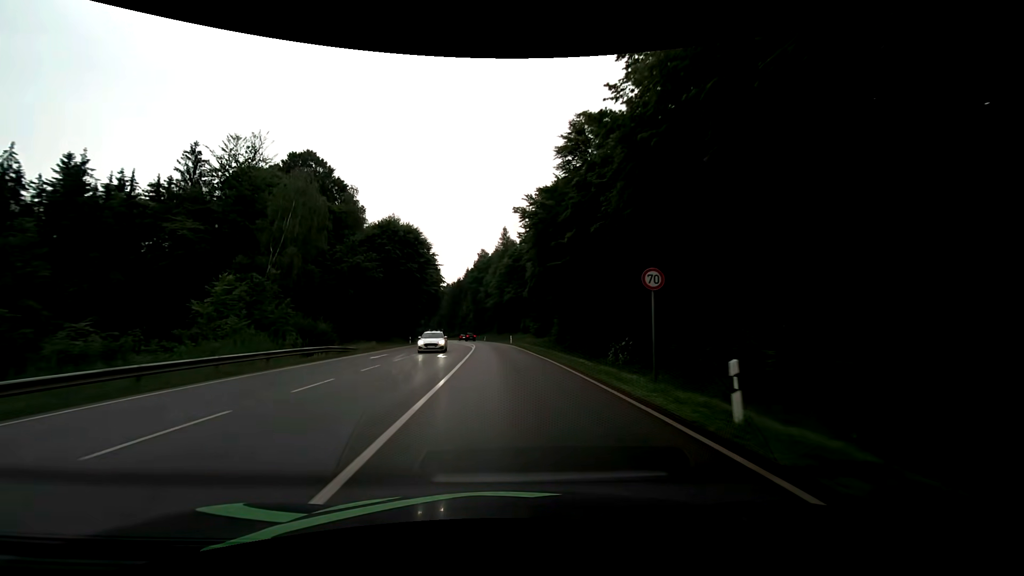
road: secondary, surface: asphalt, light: Day
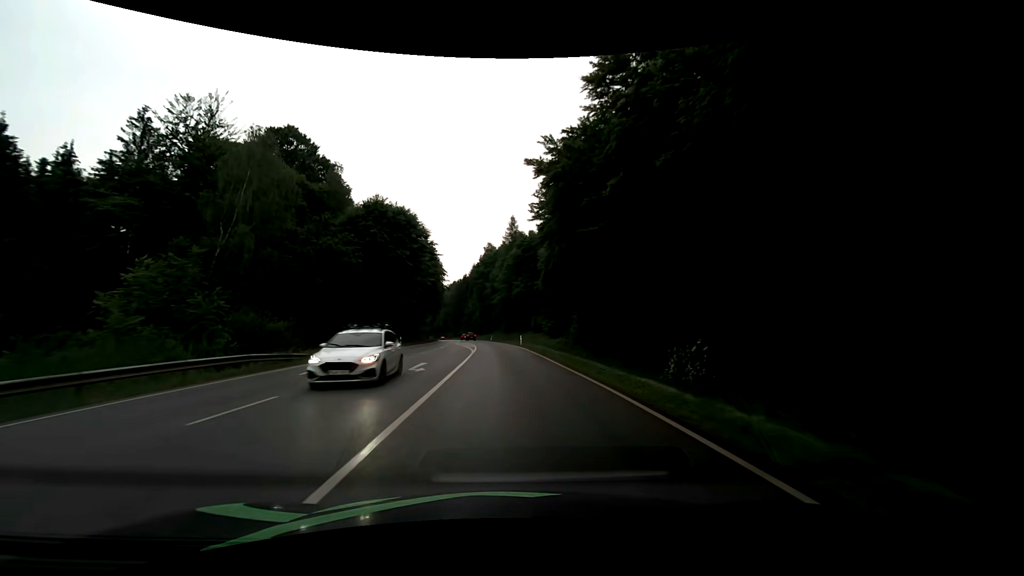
(-0.1, +10.2) m; -2°
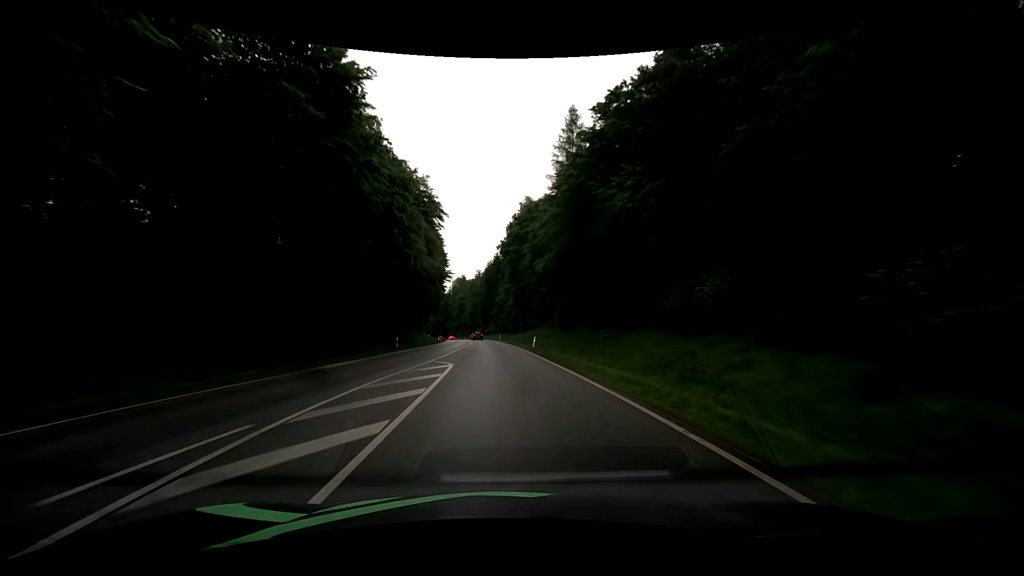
(-1.5, +51.5) m; -4°
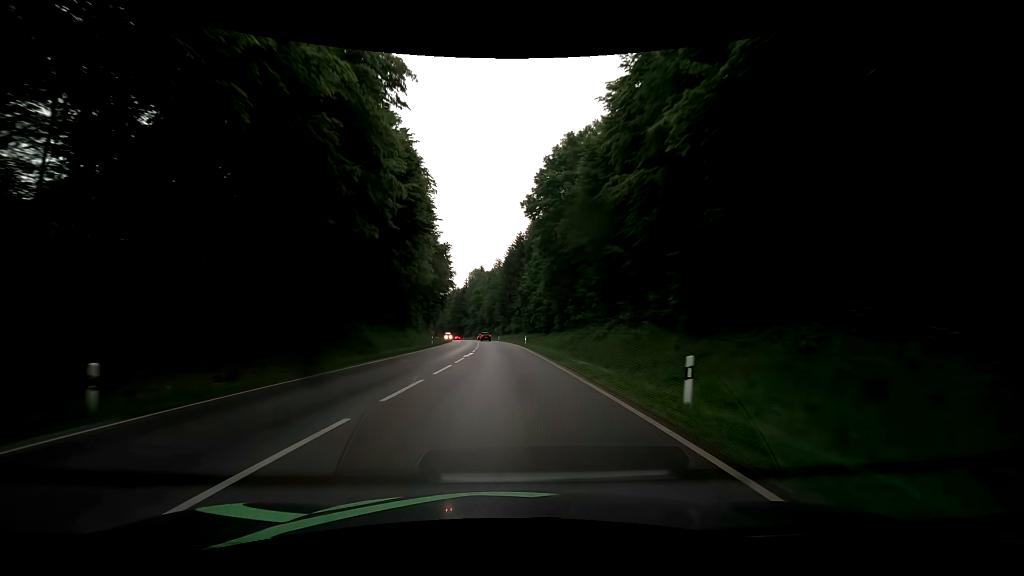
(-1.0, +31.2) m; -3°
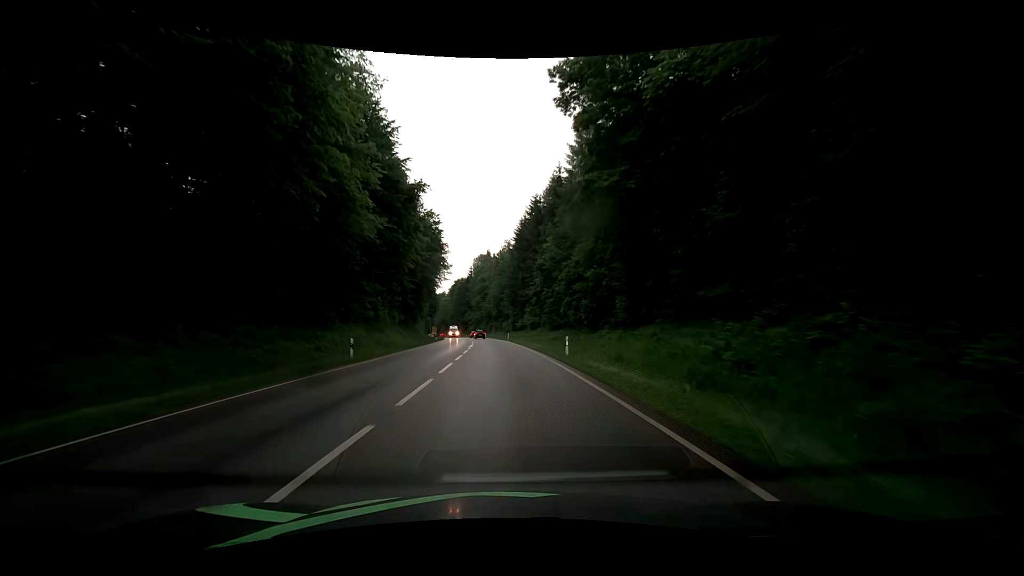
(-0.4, +30.9) m; -1°
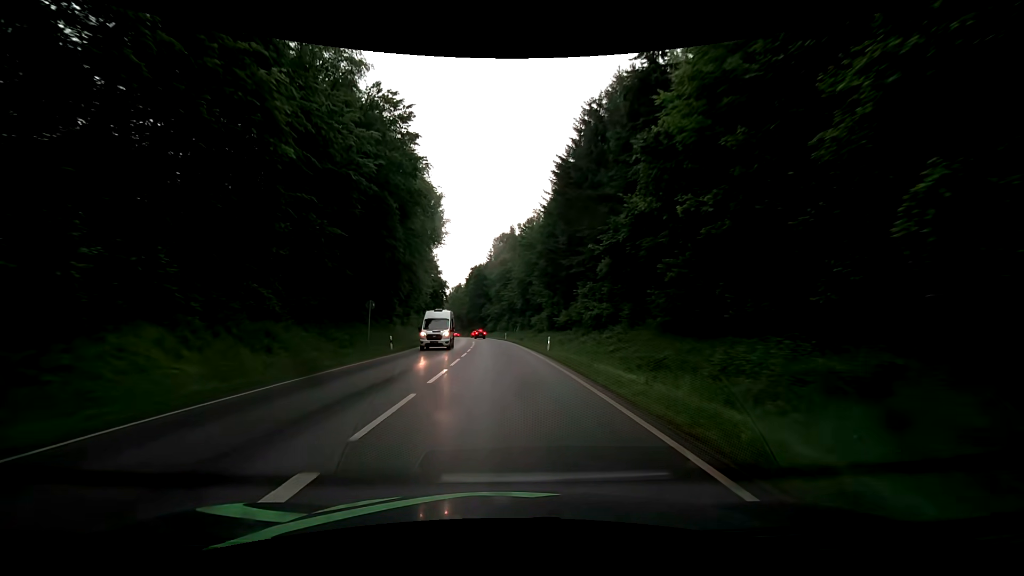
(-1.0, +38.6) m; -3°
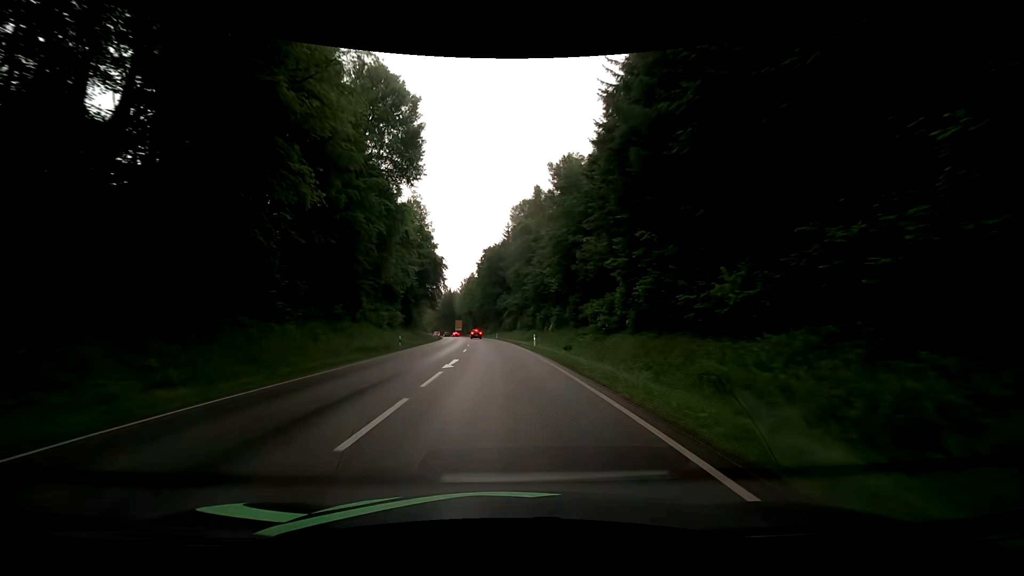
(-0.8, +37.0) m; -2°
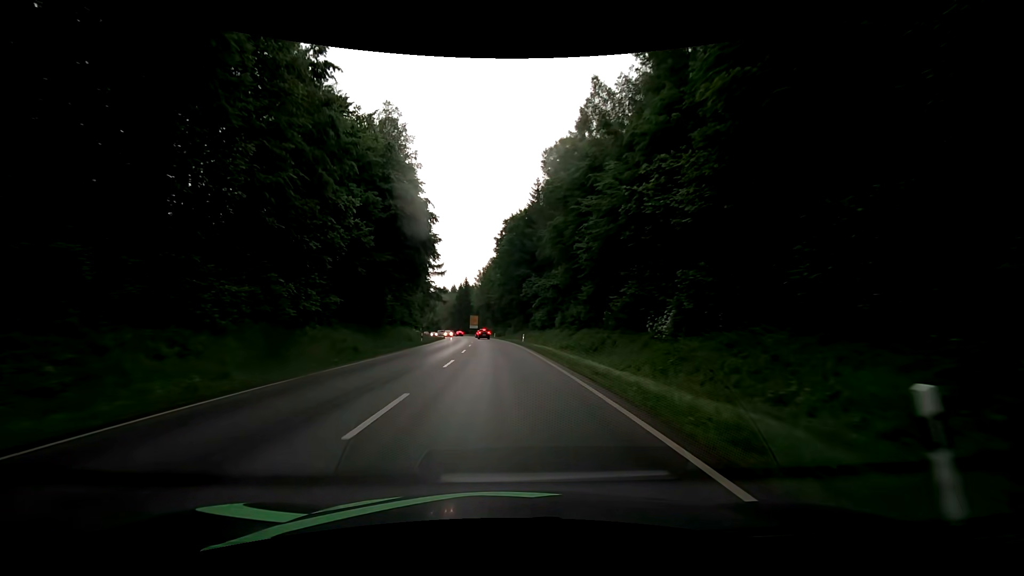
(-0.7, +35.4) m; -3°
(0, +10) (0, +20) (0, +30) (-1, +40) (-1, +50) (-2, +60) (-3, +70) (-3, +80) (-5, +90) (-6, +100) m
